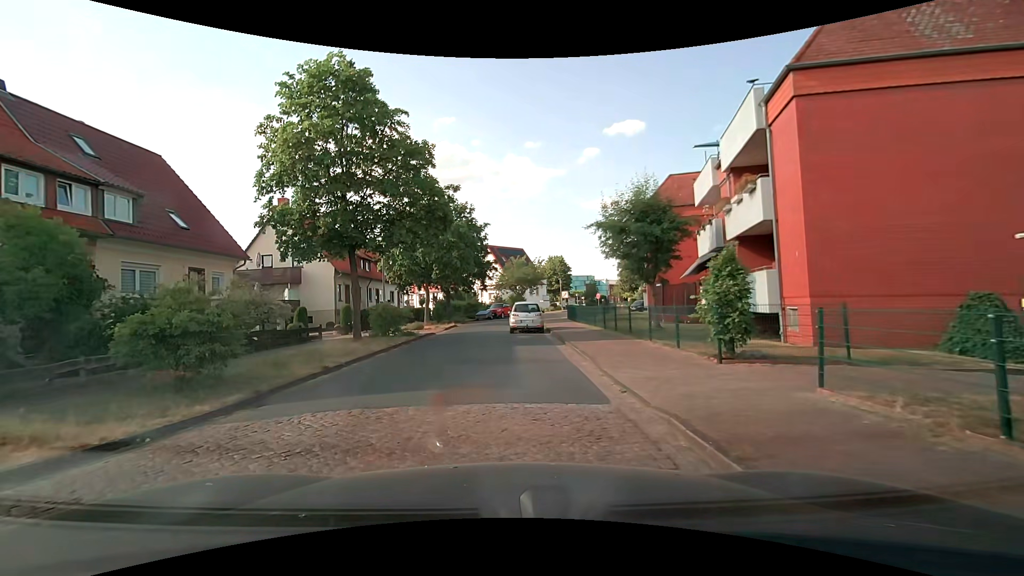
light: Day
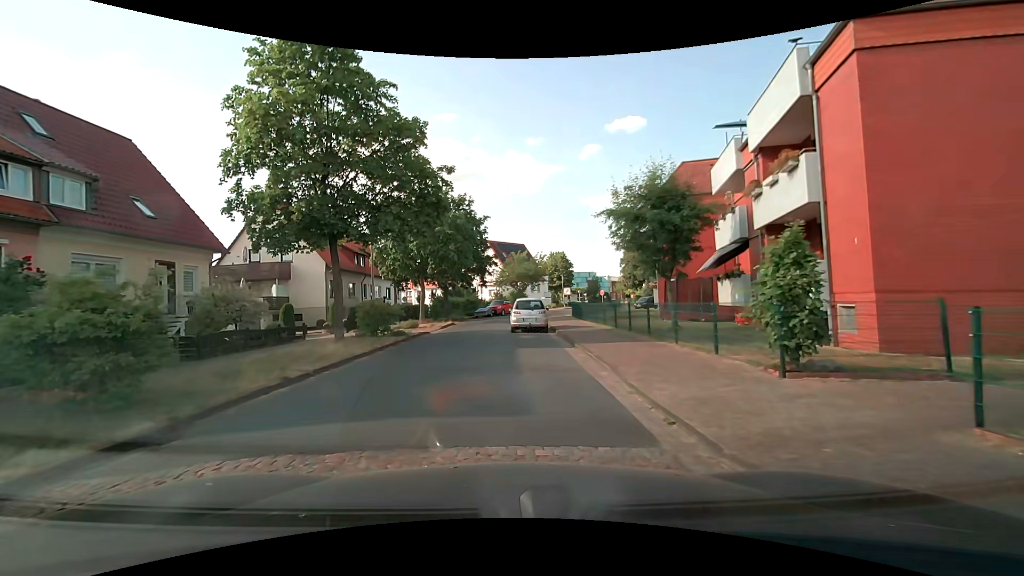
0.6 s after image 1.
(0.0, +2.2) m; 0°
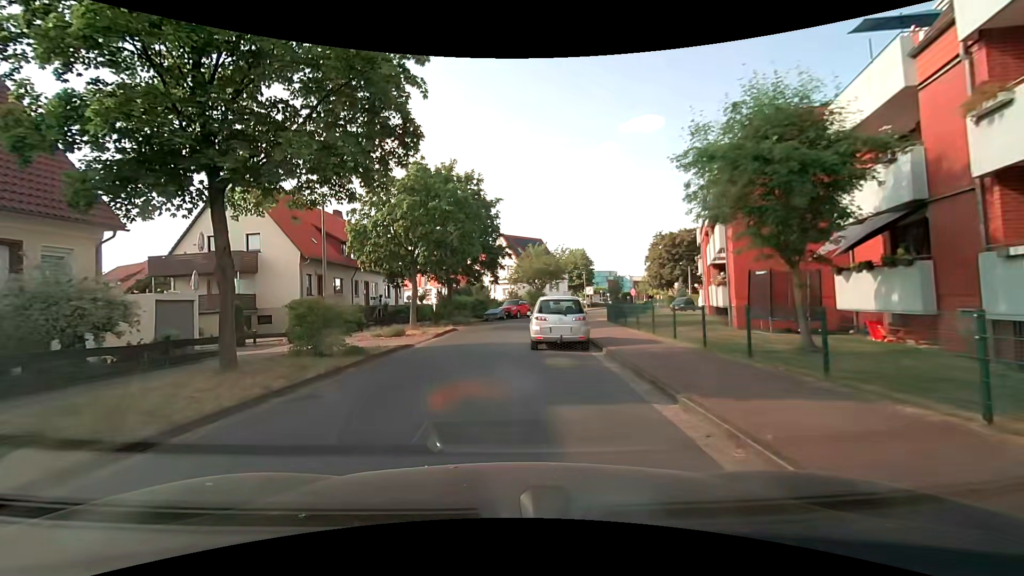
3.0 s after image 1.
(-0.1, +7.7) m; -2°
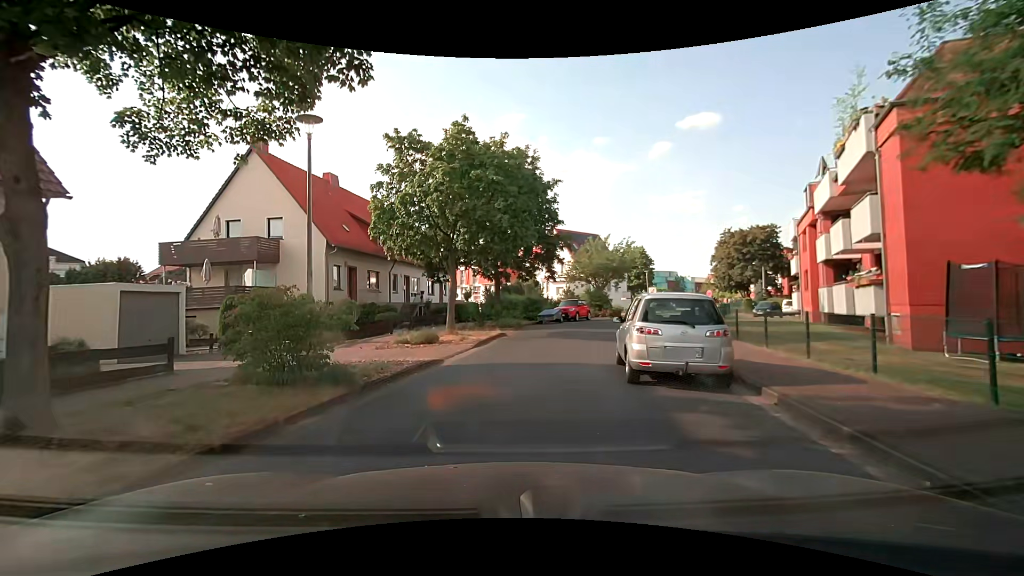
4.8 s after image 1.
(-0.3, +5.7) m; -6°
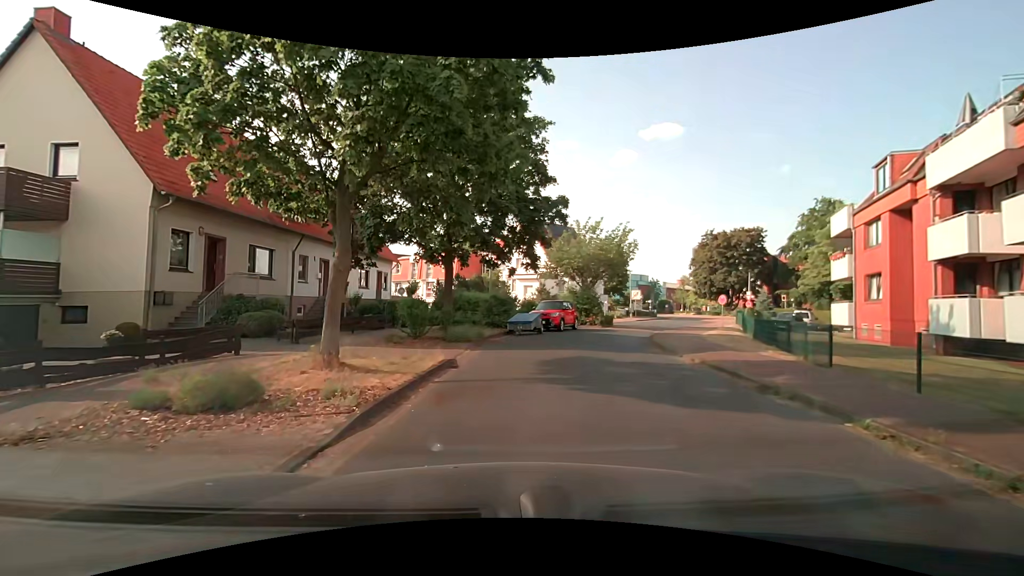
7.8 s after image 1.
(0.0, +10.9) m; +4°
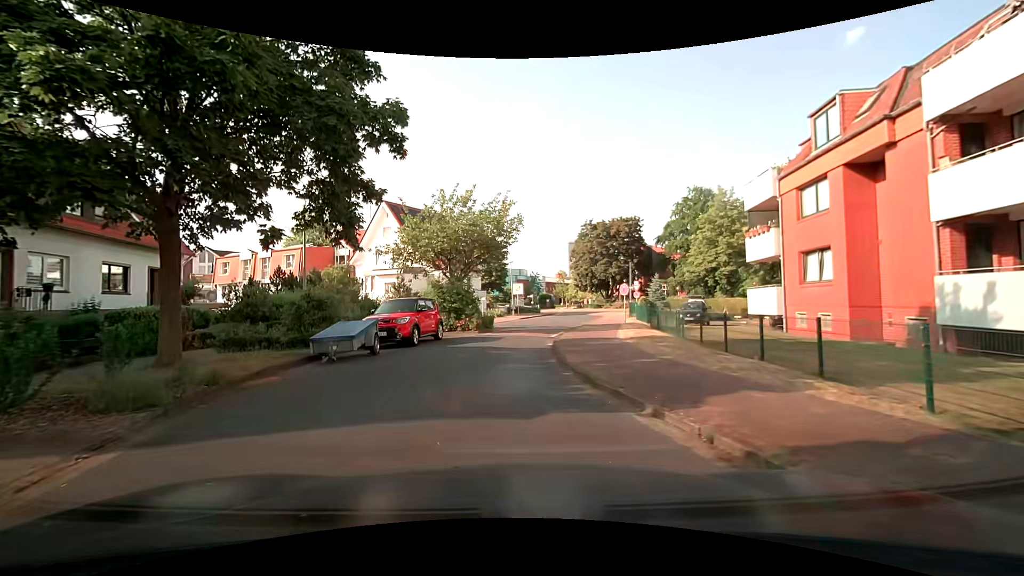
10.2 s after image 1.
(+1.5, +8.8) m; +16°
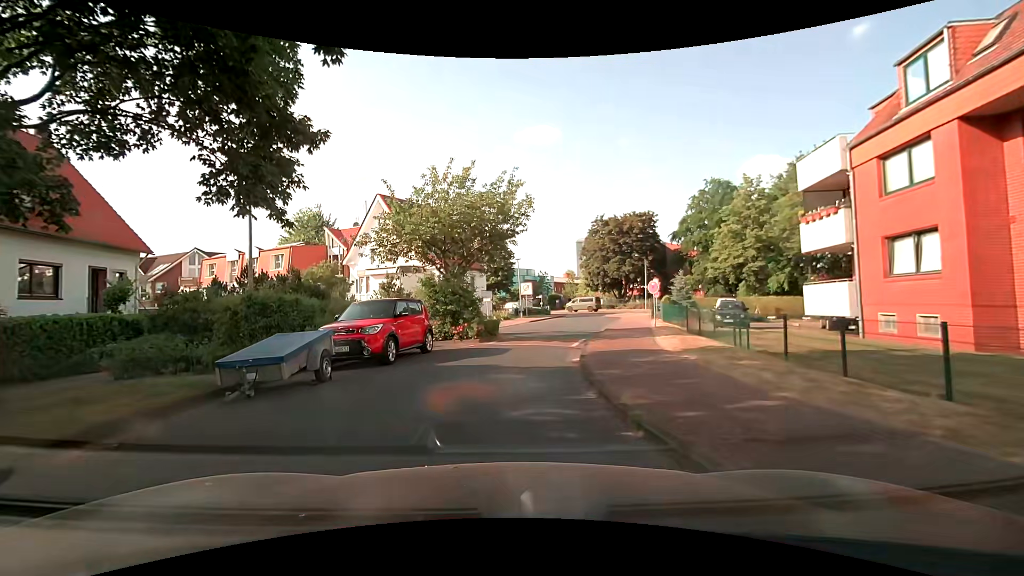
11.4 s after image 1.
(-0.1, +4.4) m; -3°
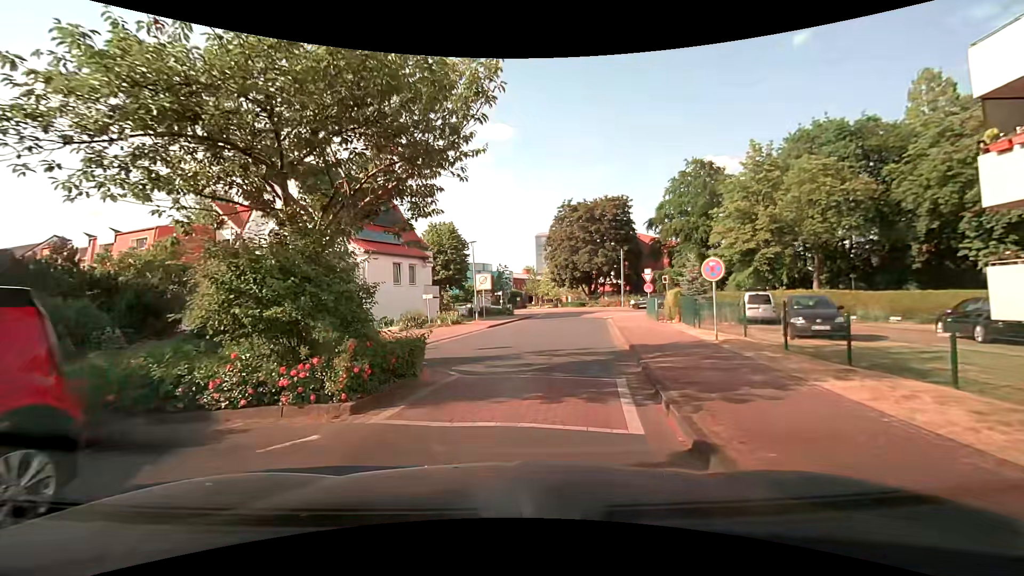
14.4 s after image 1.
(+0.3, +11.2) m; +6°
